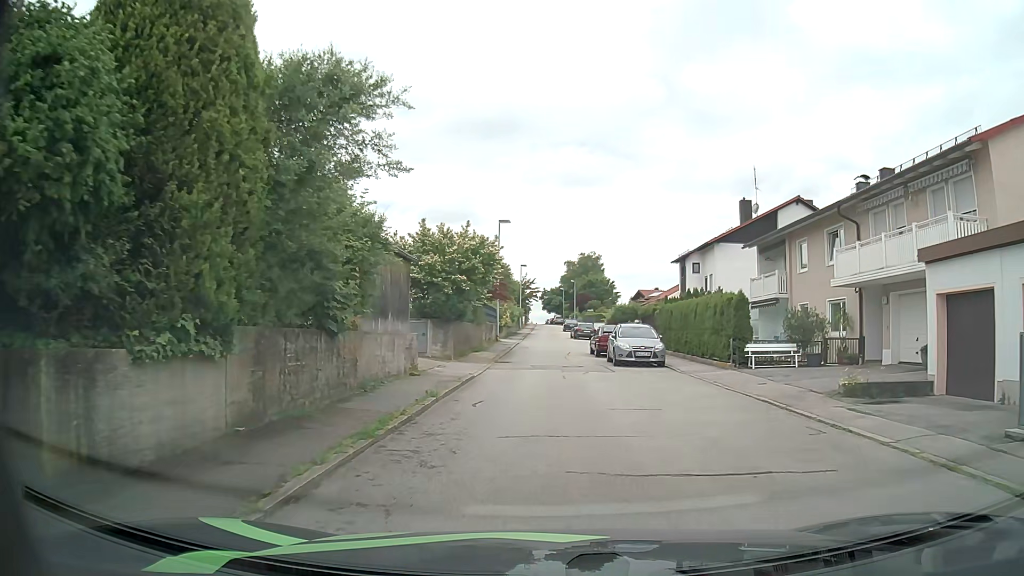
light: Day
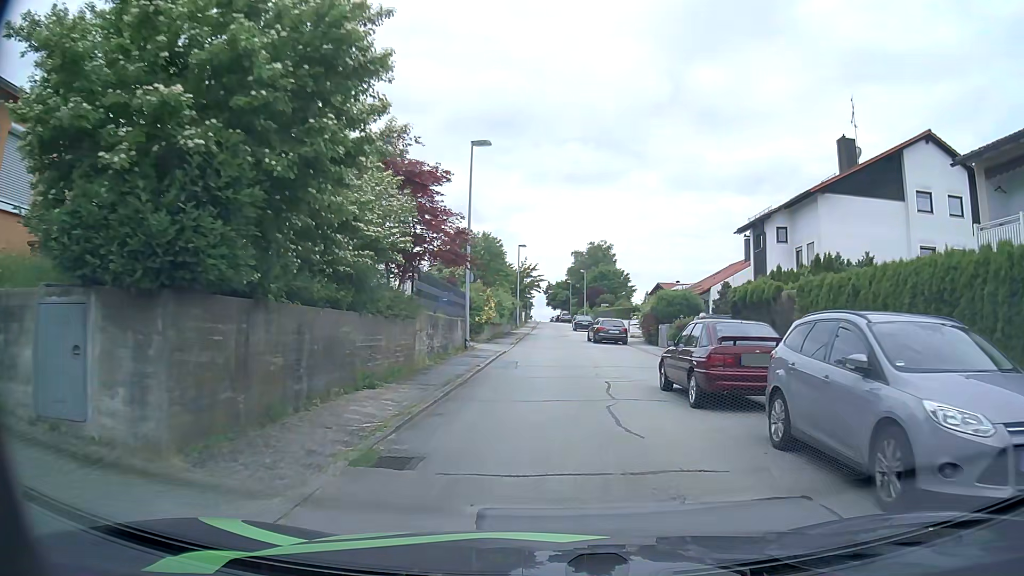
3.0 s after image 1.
(-0.2, +19.3) m; -1°
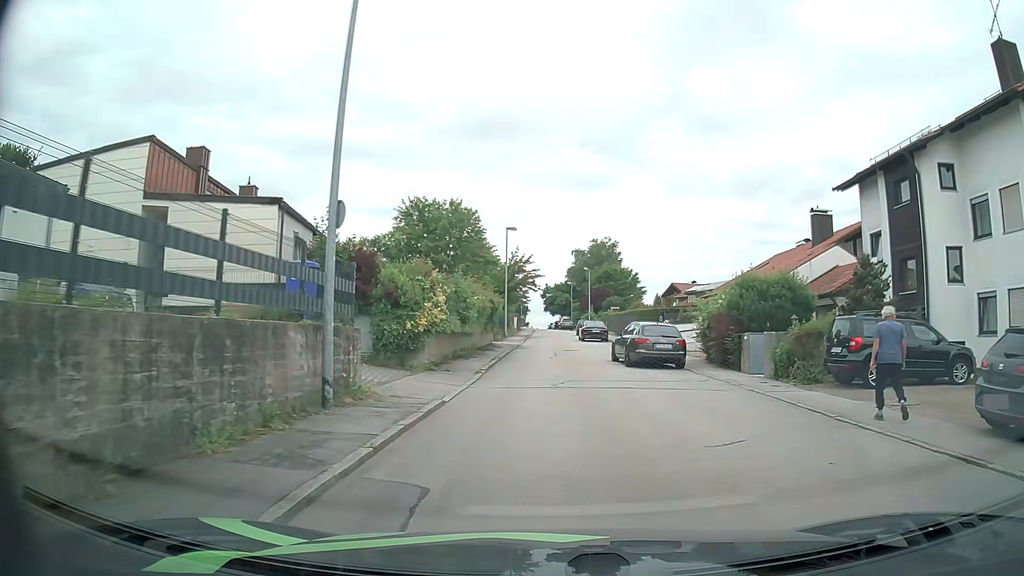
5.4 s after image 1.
(0.0, +16.1) m; +1°
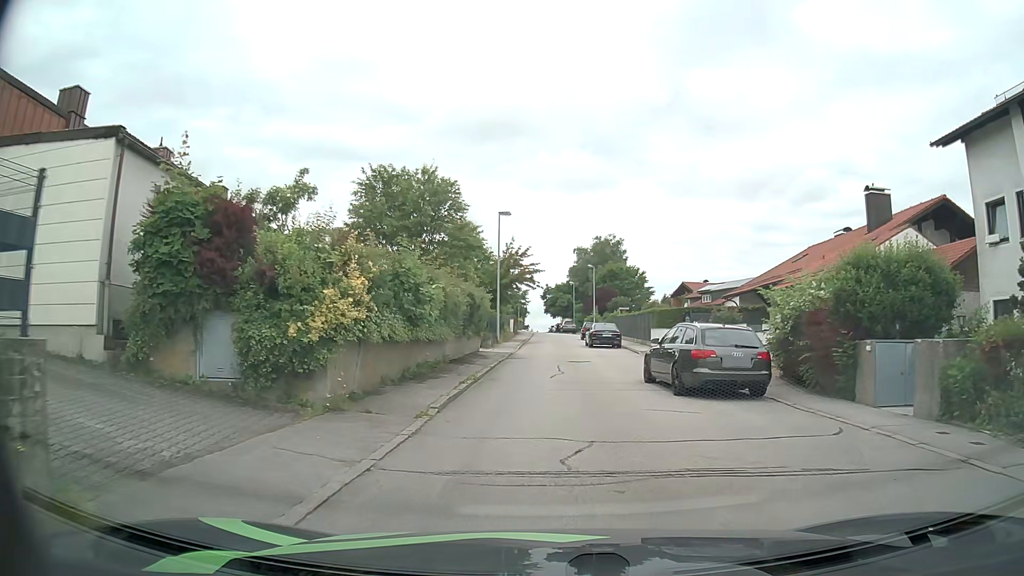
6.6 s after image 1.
(-0.1, +8.1) m; 0°
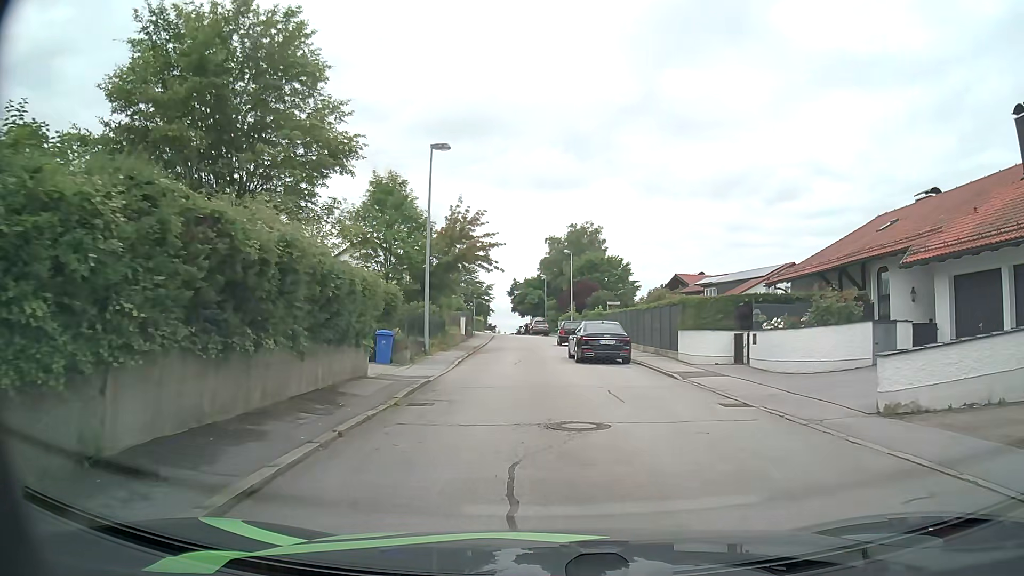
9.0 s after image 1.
(+0.3, +15.9) m; +2°
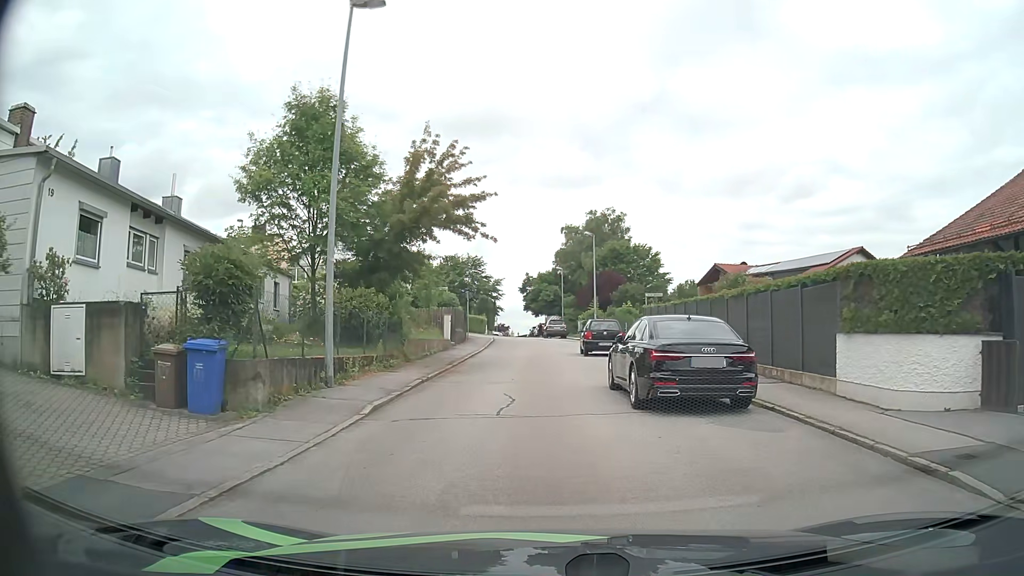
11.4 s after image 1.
(0.0, +12.5) m; -1°
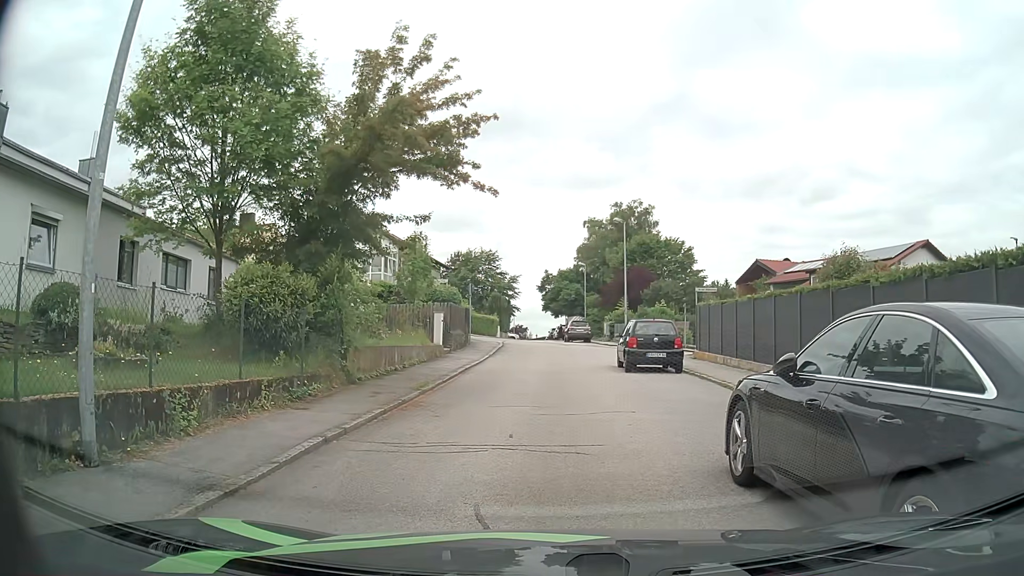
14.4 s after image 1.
(-0.2, +7.6) m; -2°
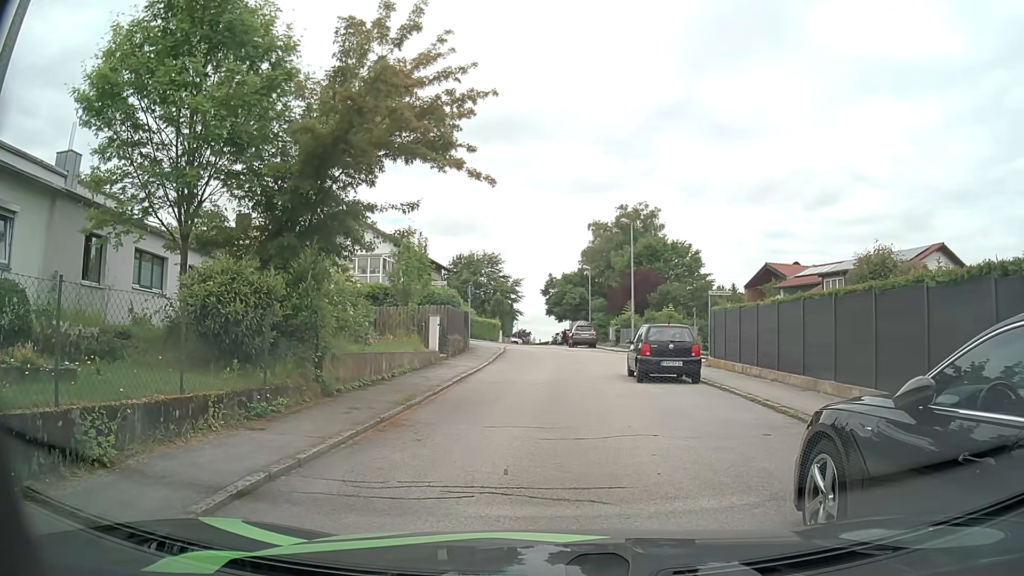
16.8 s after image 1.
(0.0, +1.7) m; 0°
